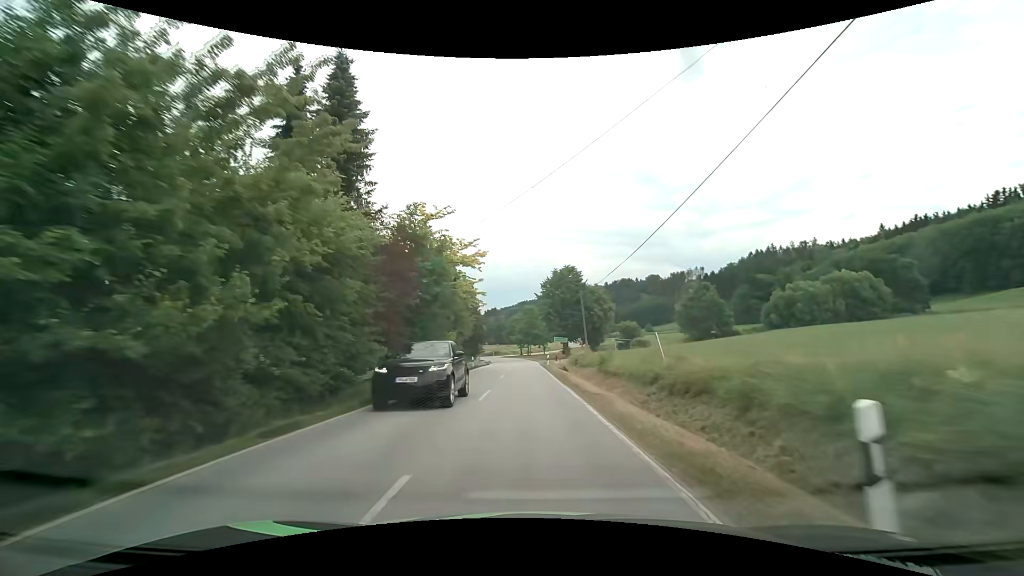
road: secondary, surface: asphalt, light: Day
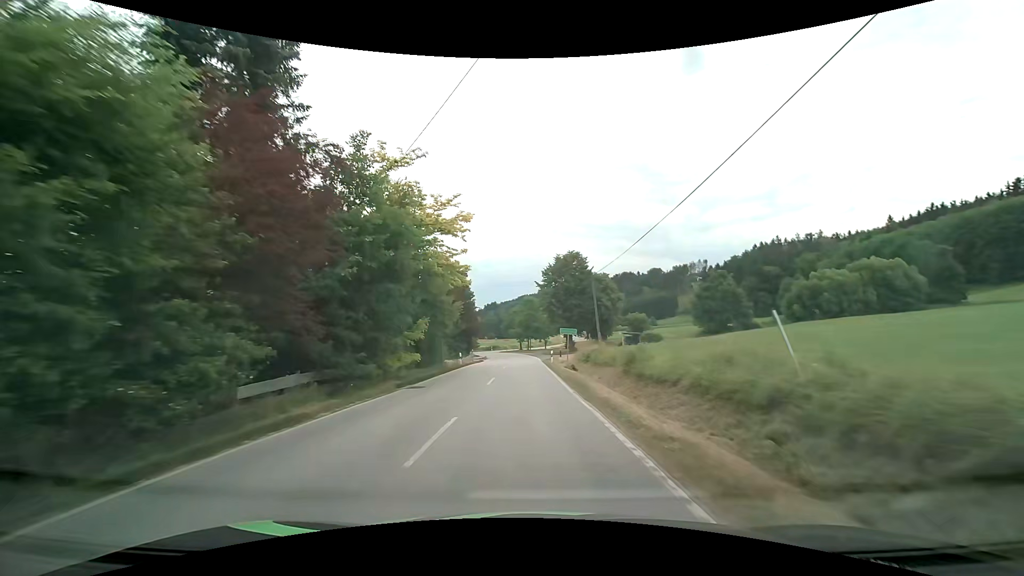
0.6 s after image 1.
(0.0, +8.0) m; 0°
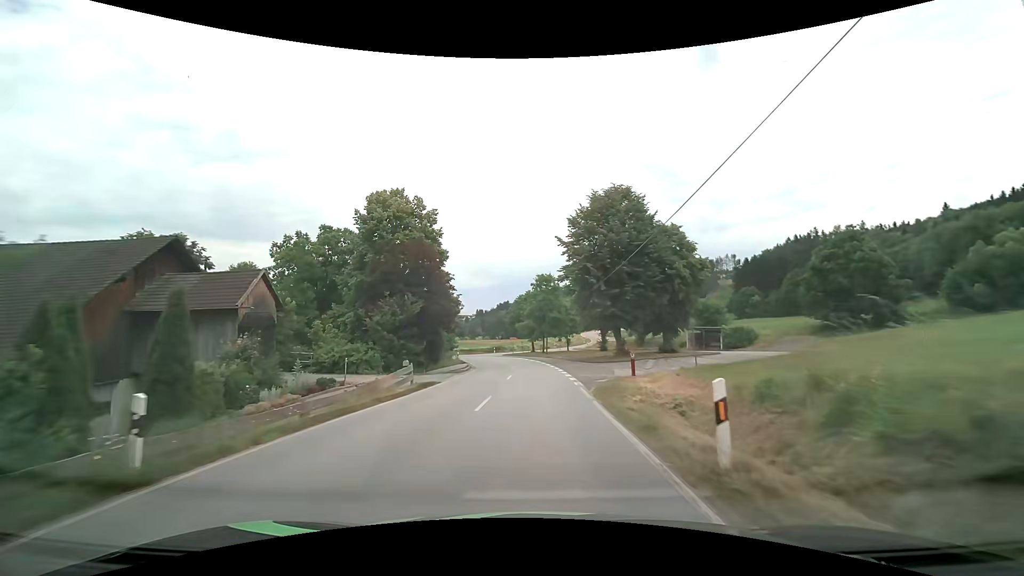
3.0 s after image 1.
(-0.5, +31.1) m; -2°
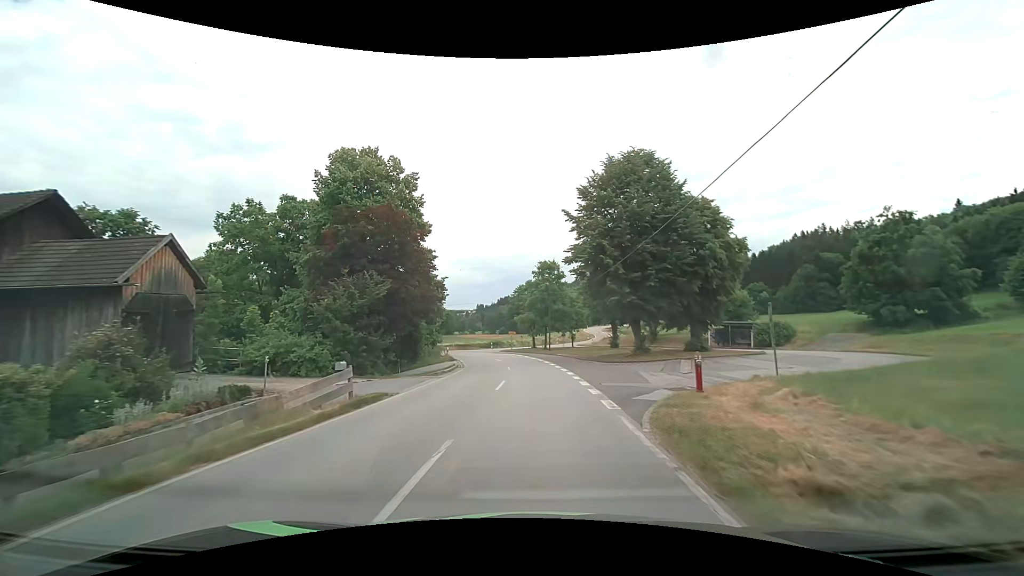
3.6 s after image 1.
(0.0, +7.4) m; 0°
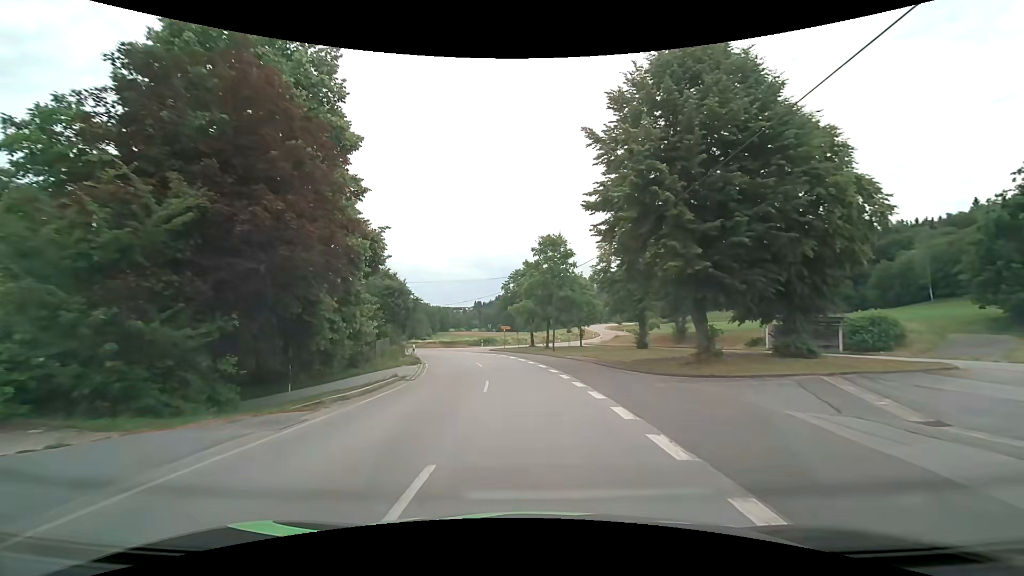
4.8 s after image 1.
(0.0, +13.6) m; 0°
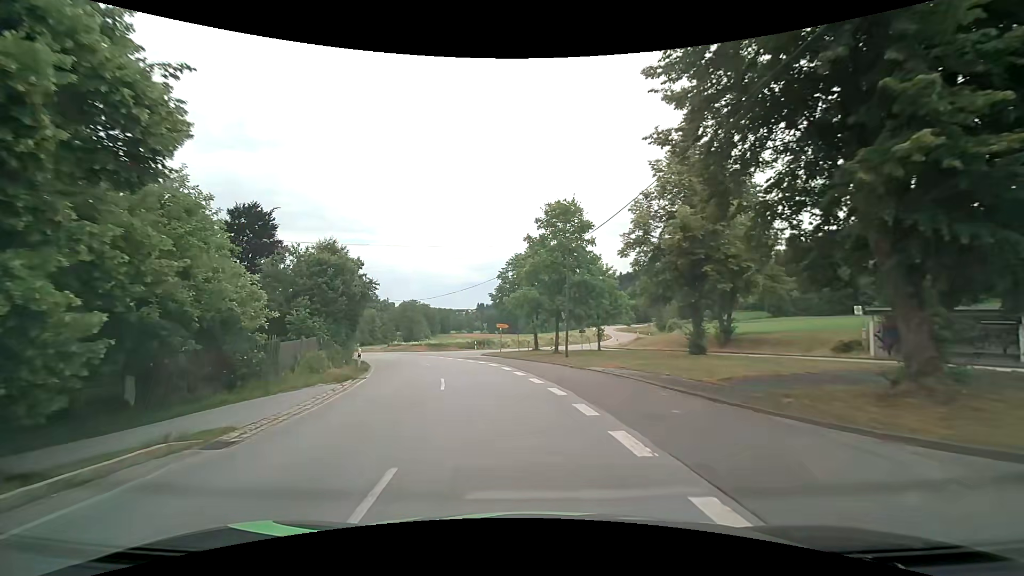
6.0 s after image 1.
(0.0, +11.9) m; 0°
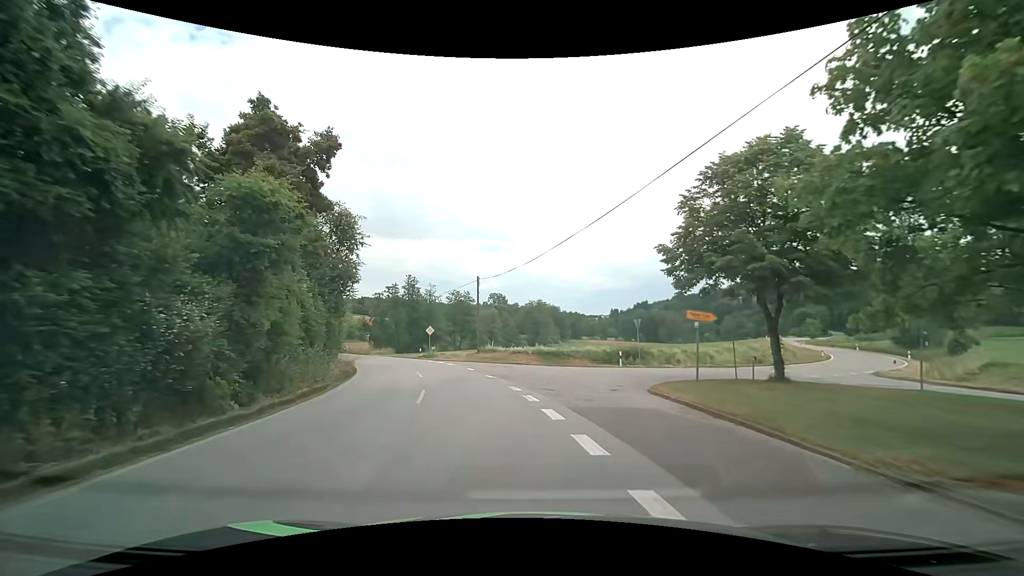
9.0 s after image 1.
(-3.1, +26.1) m; -15°
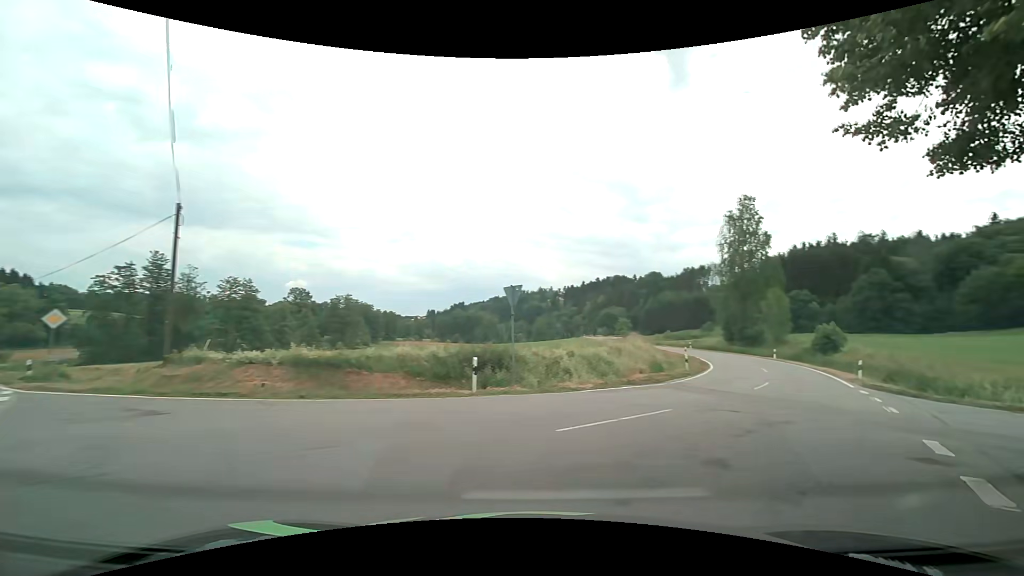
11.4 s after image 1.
(+1.3, +19.2) m; +18°
(+3, +9) (+9, +18) (+14, +26) (+18, +35) (+22, +44) (+24, +54) (+25, +64) (+25, +74) (+25, +84) (+25, +94) m
